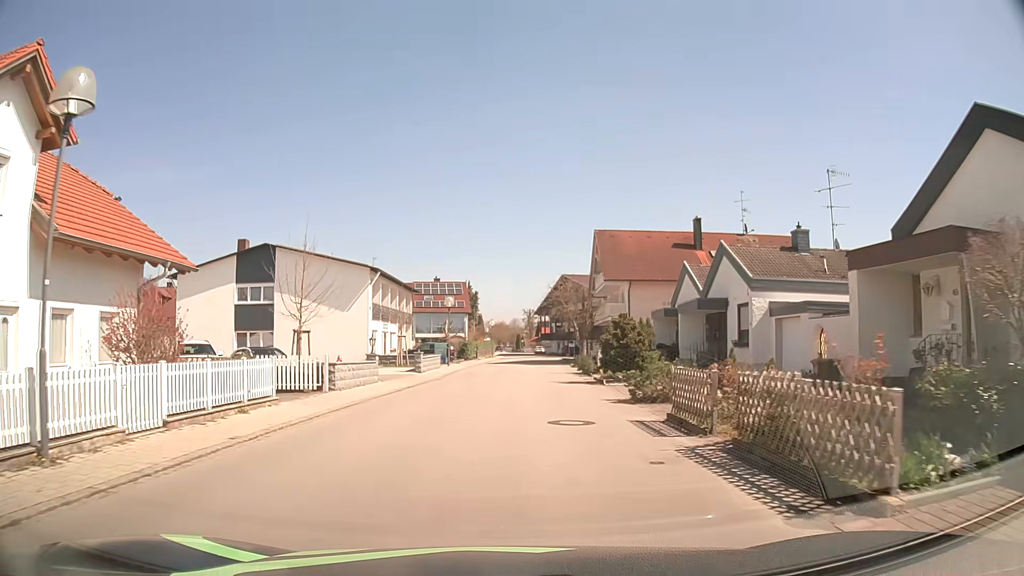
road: residential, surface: asphalt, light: Day
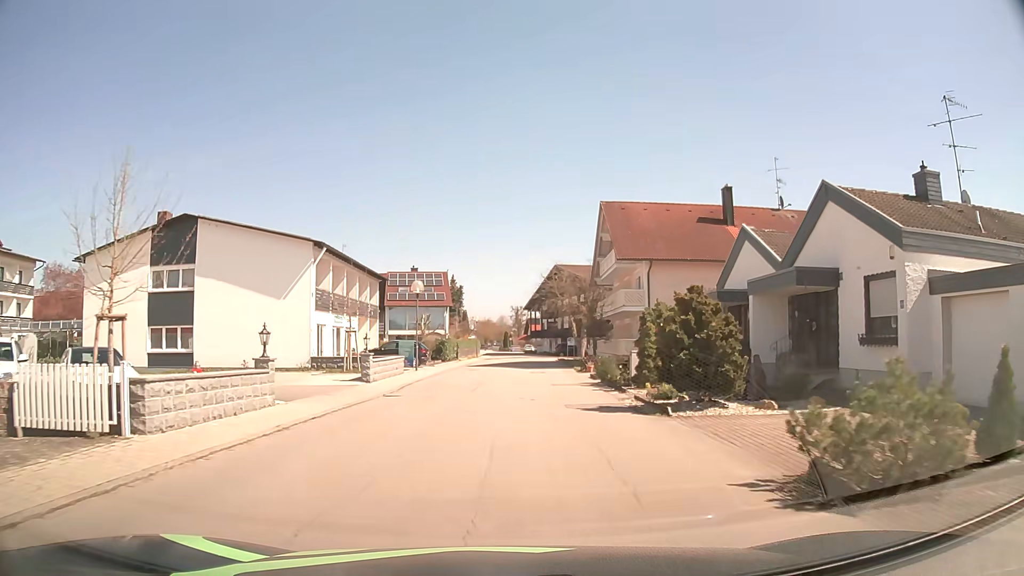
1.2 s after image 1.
(+0.1, +10.6) m; +1°
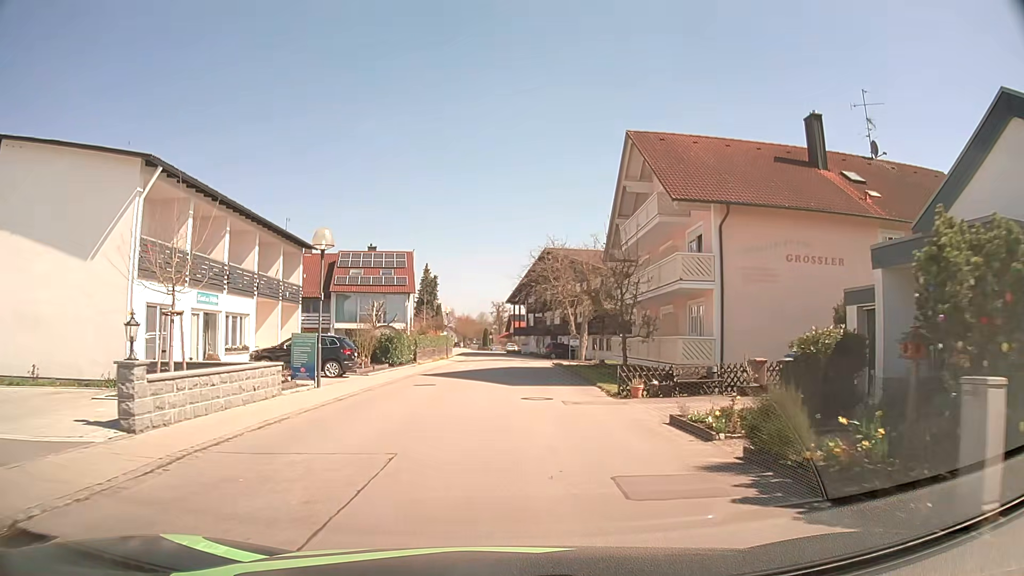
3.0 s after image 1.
(+0.1, +15.6) m; +1°
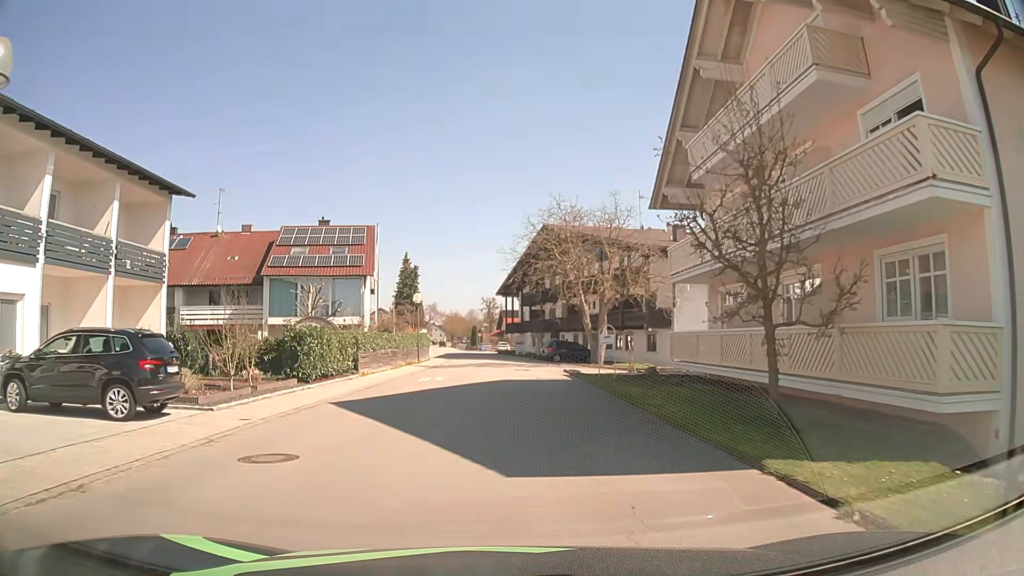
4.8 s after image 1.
(+0.1, +14.4) m; +1°
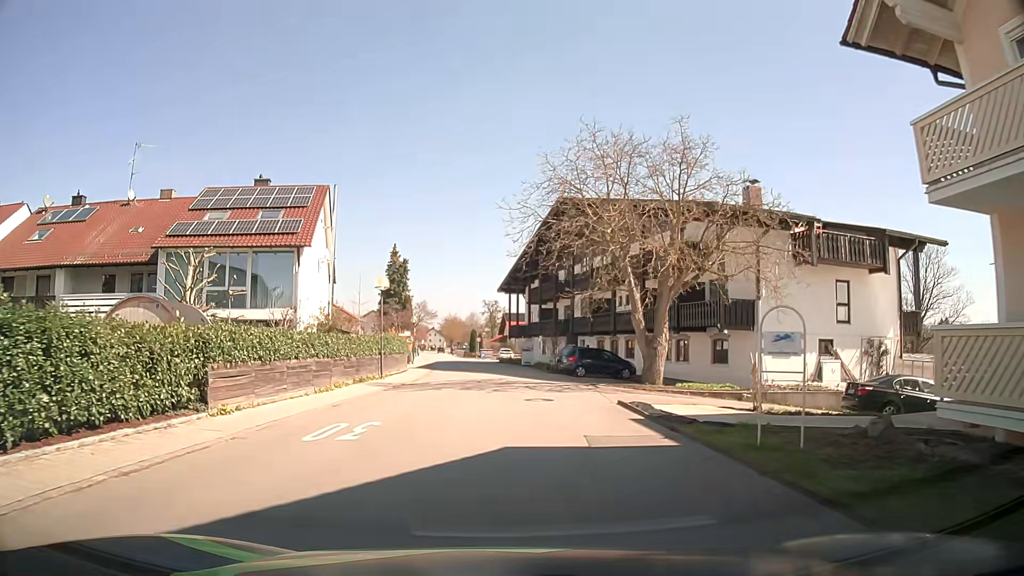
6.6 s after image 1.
(-0.1, +14.4) m; -1°
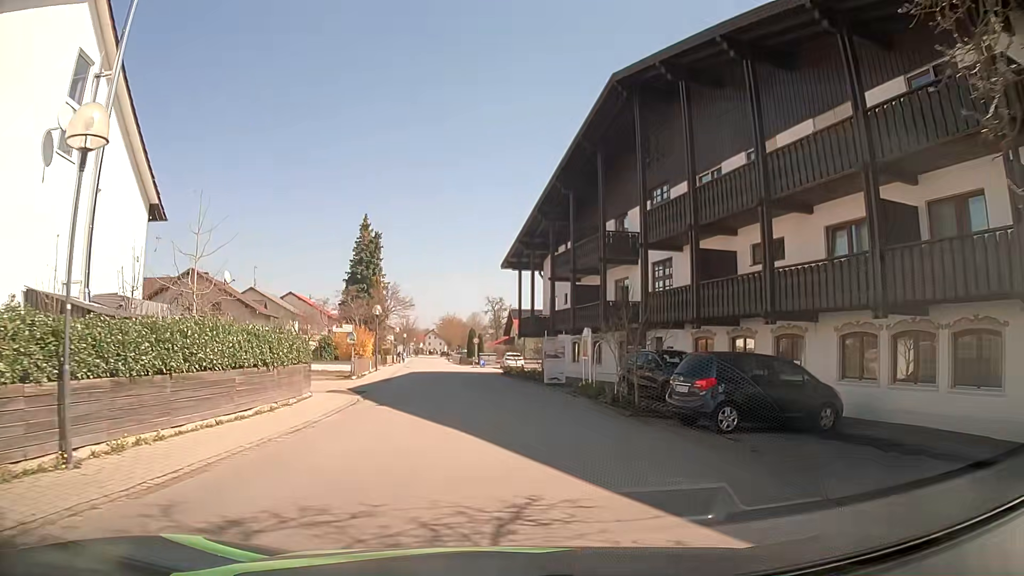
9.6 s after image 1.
(+0.2, +23.5) m; +1°
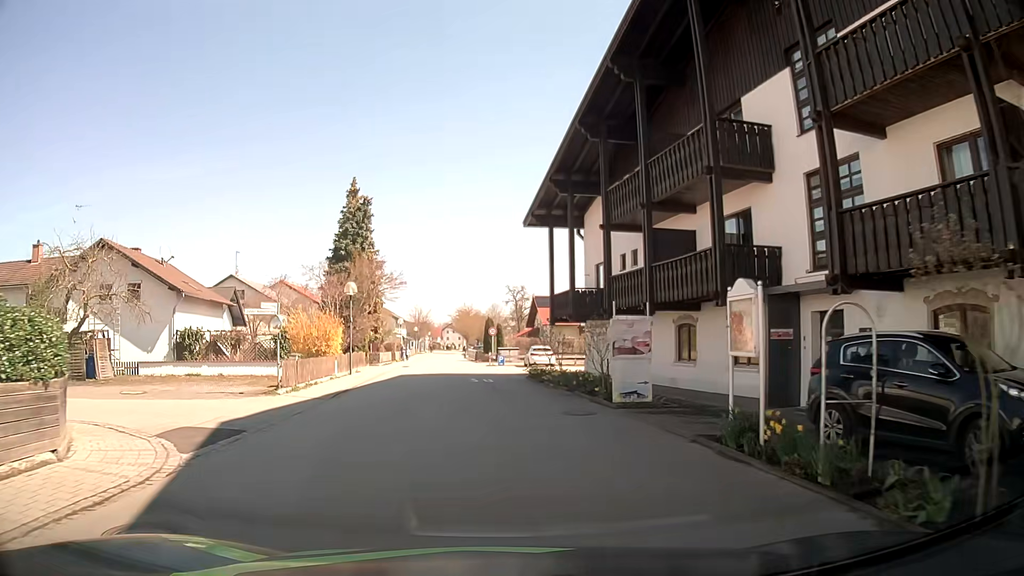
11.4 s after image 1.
(-0.2, +14.0) m; -3°
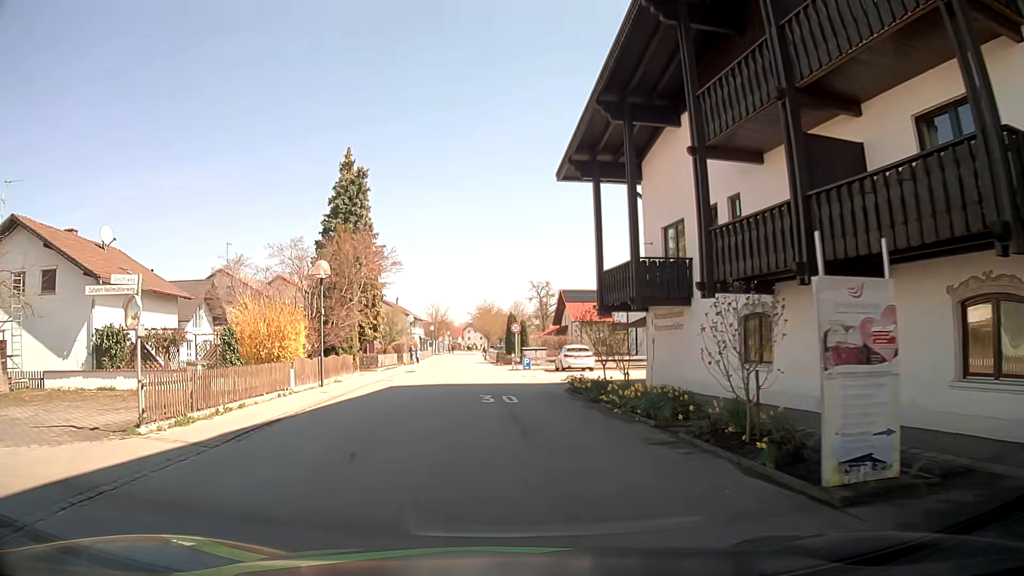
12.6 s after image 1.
(-0.3, +9.4) m; -1°
